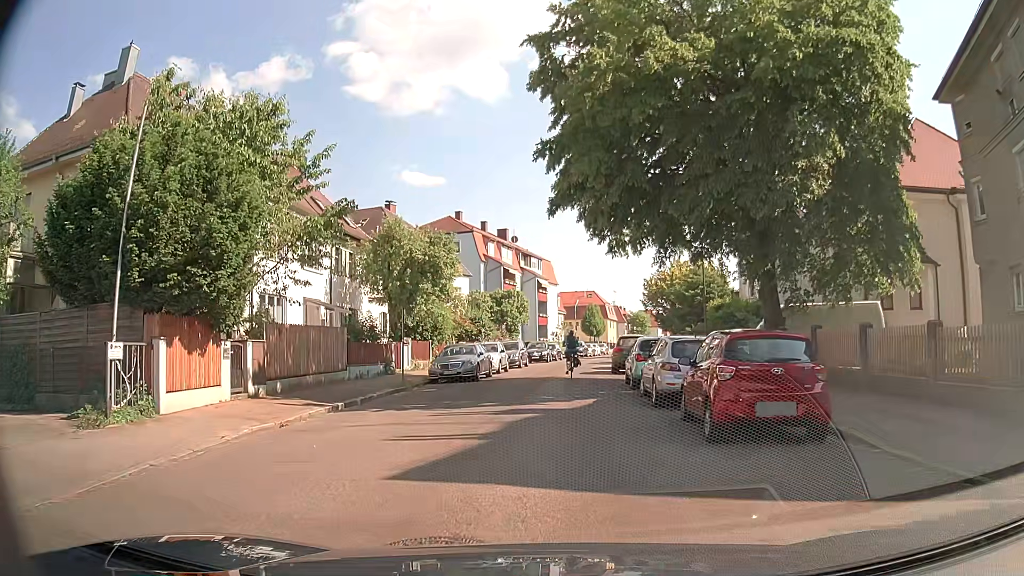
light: Day
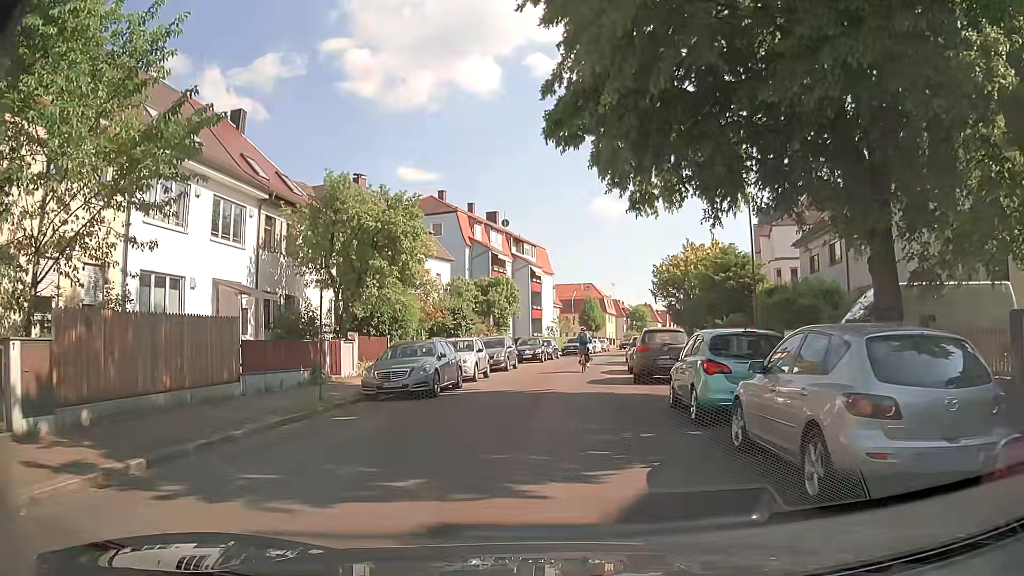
(-0.1, +8.6) m; +1°
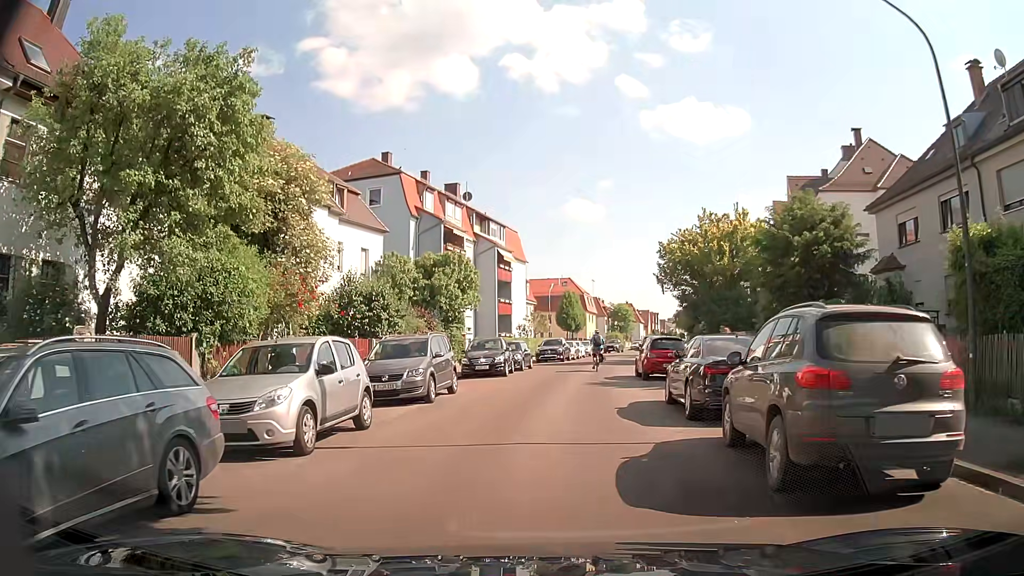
(+0.1, +14.4) m; +1°
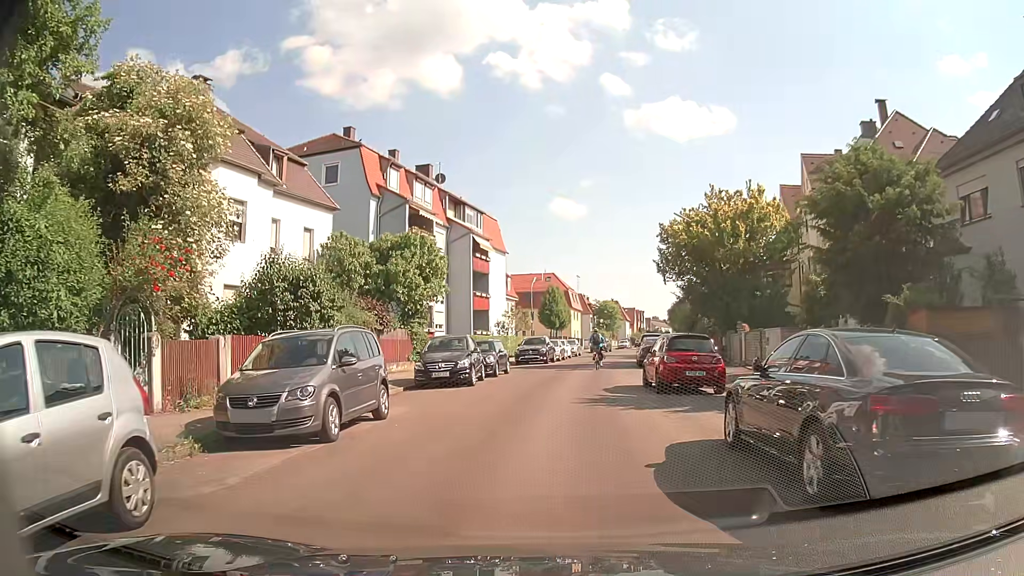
(+0.1, +6.3) m; +1°
